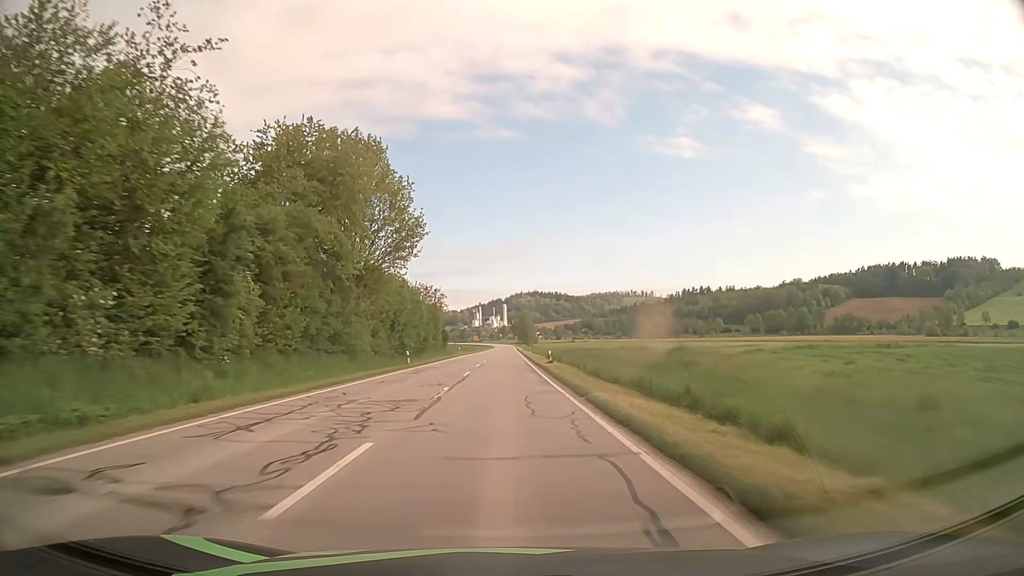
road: secondary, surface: asphalt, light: Day
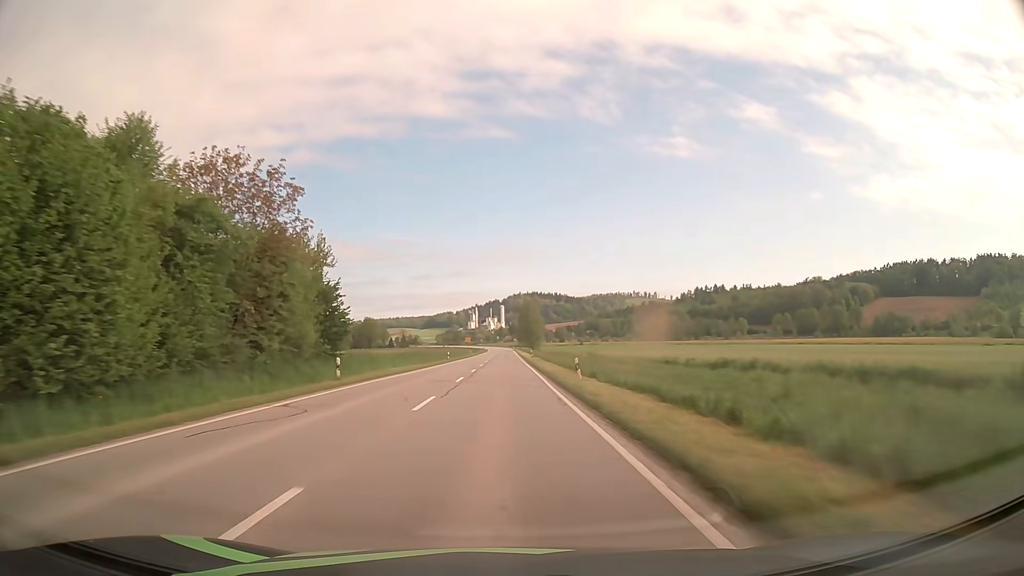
(+0.1, +63.5) m; 0°
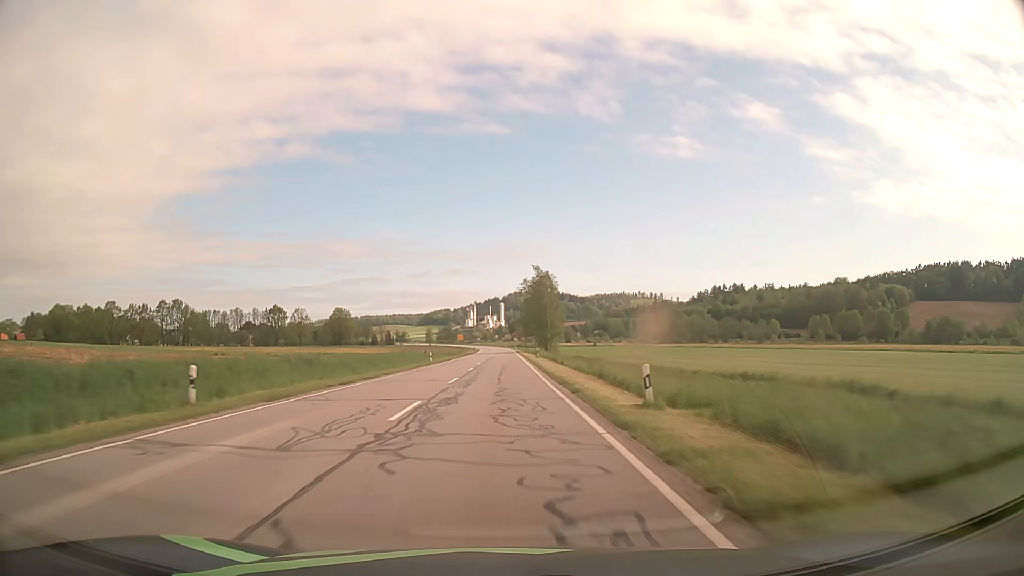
(+0.1, +62.7) m; 0°
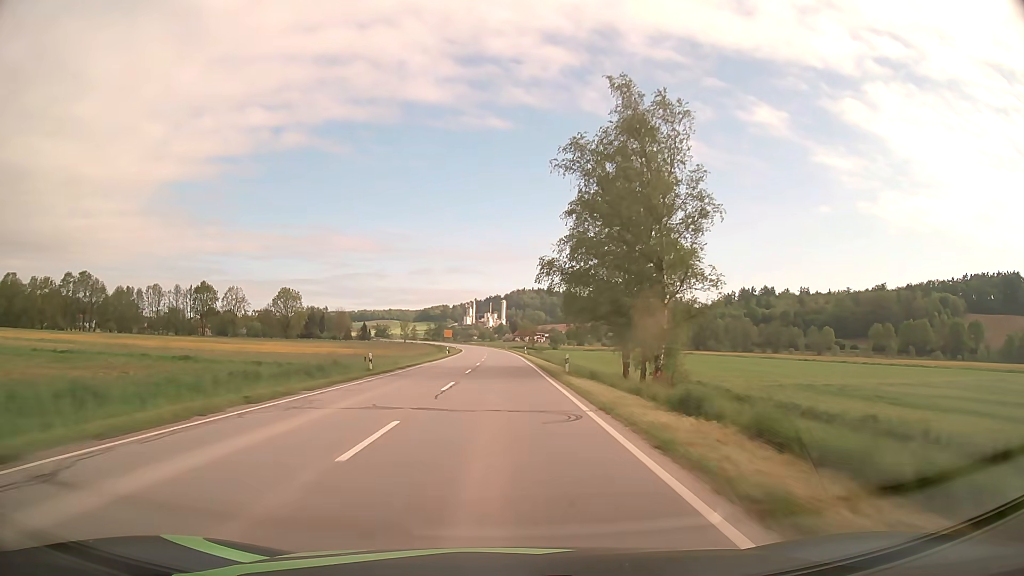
(-0.1, +77.0) m; 0°
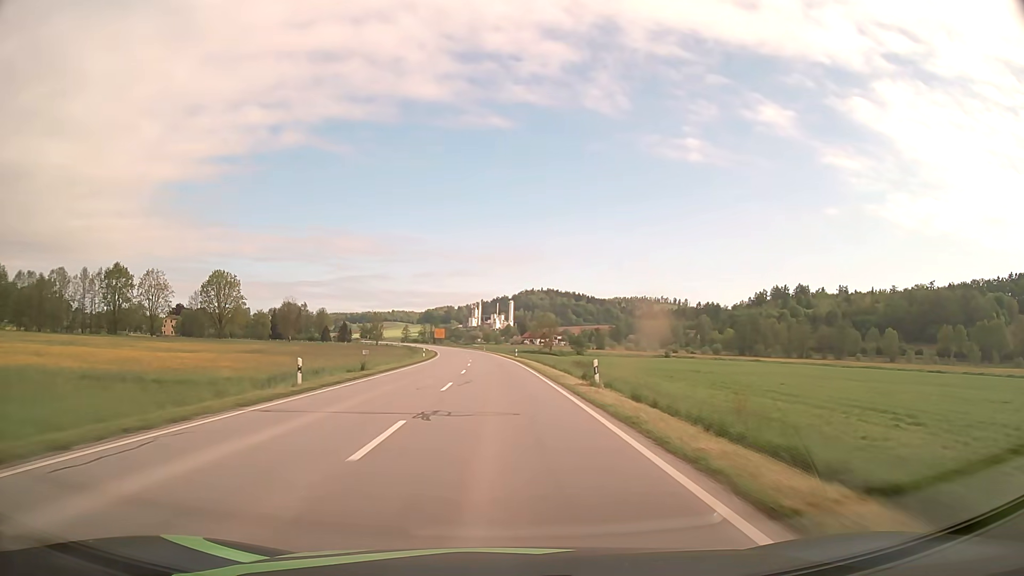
(-0.2, +60.3) m; -1°
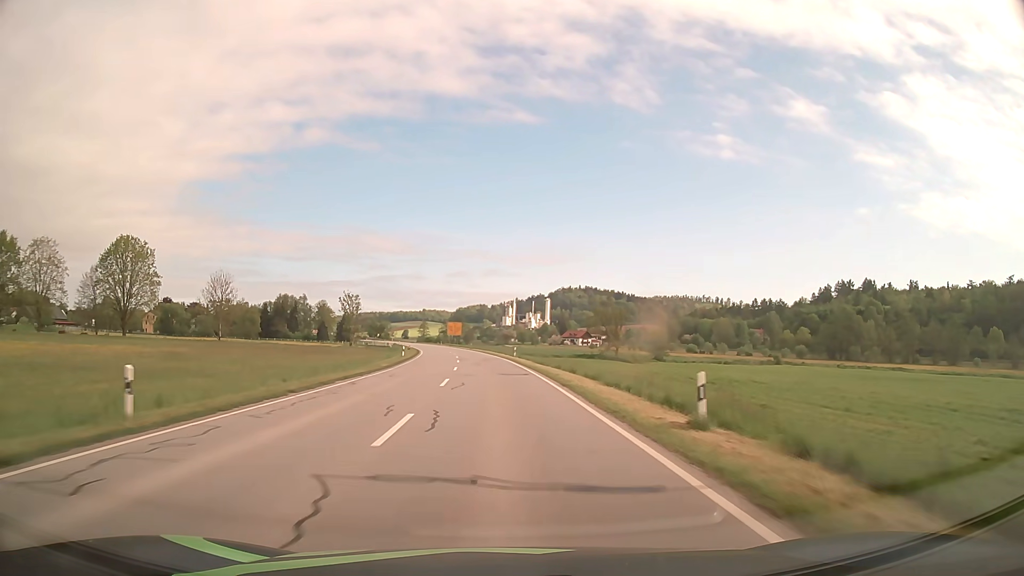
(-1.4, +59.4) m; -3°
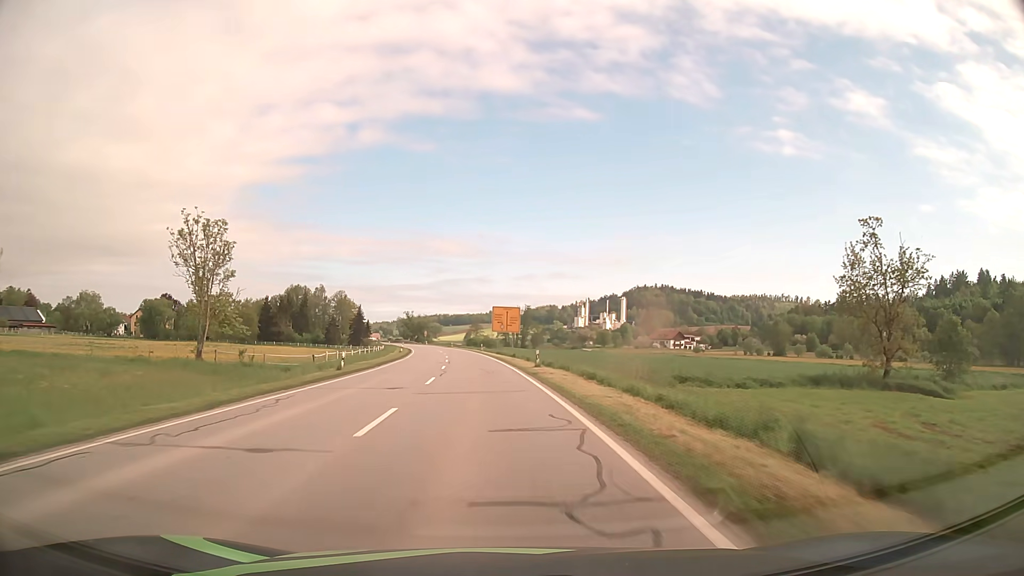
(-3.5, +71.8) m; -6°
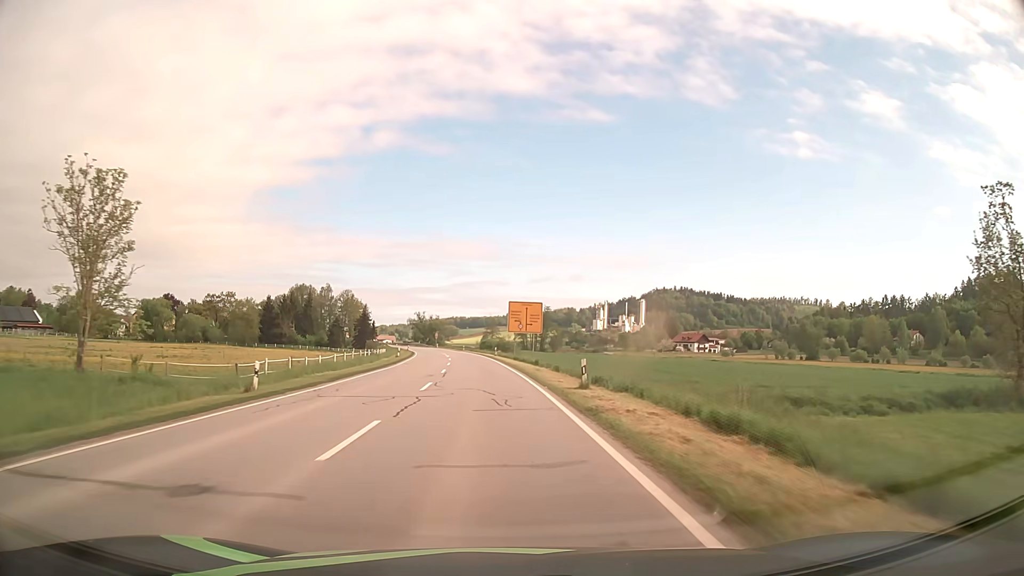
(-0.2, +13.8) m; -1°
(0, +10) (0, +20) (-1, +30) (-1, +40) (-2, +50) (-3, +60) (-4, +70) (-5, +80) (-7, +90) (-8, +100) m
